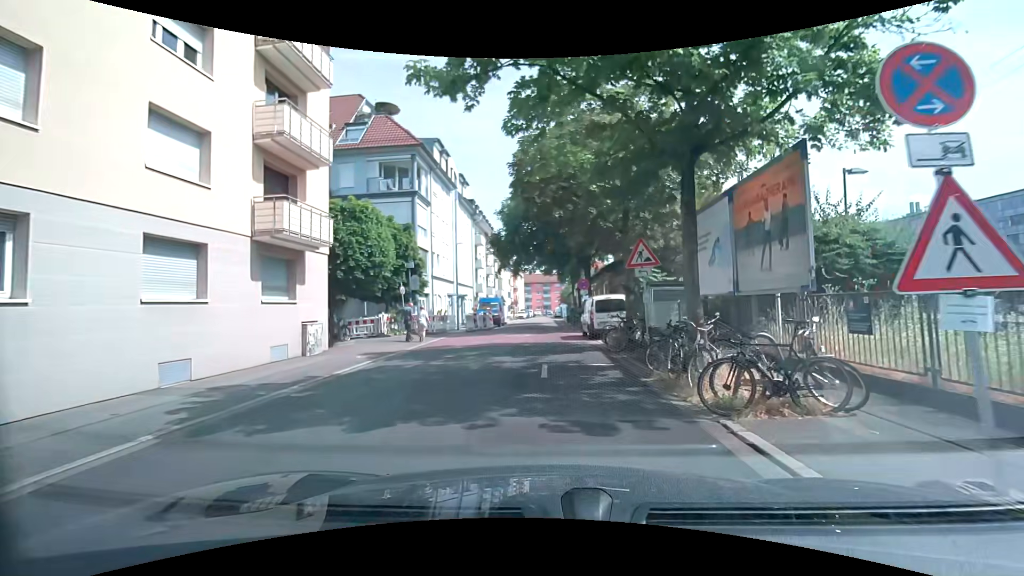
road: residential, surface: asphalt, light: Day
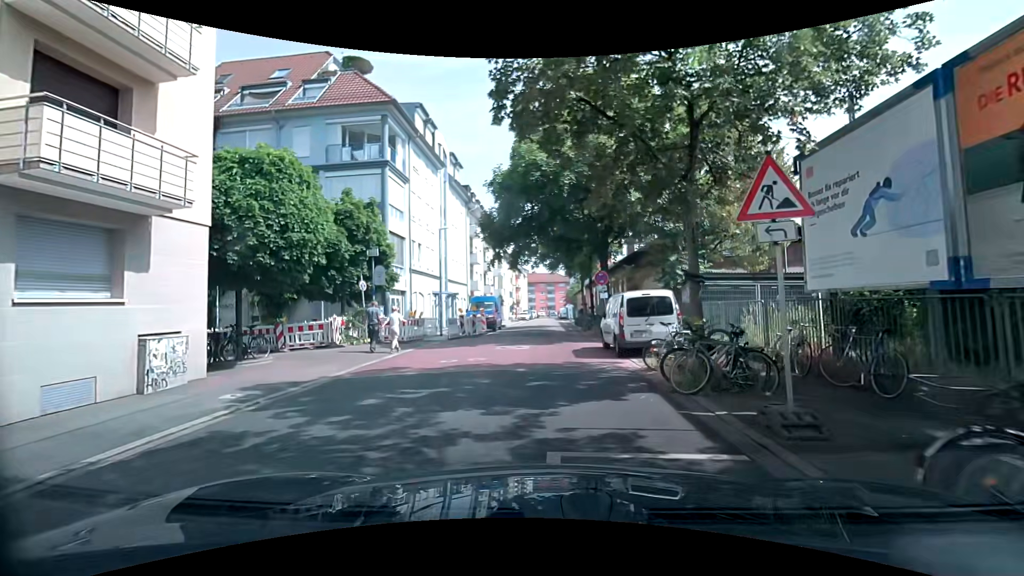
(0.0, +6.8) m; -1°
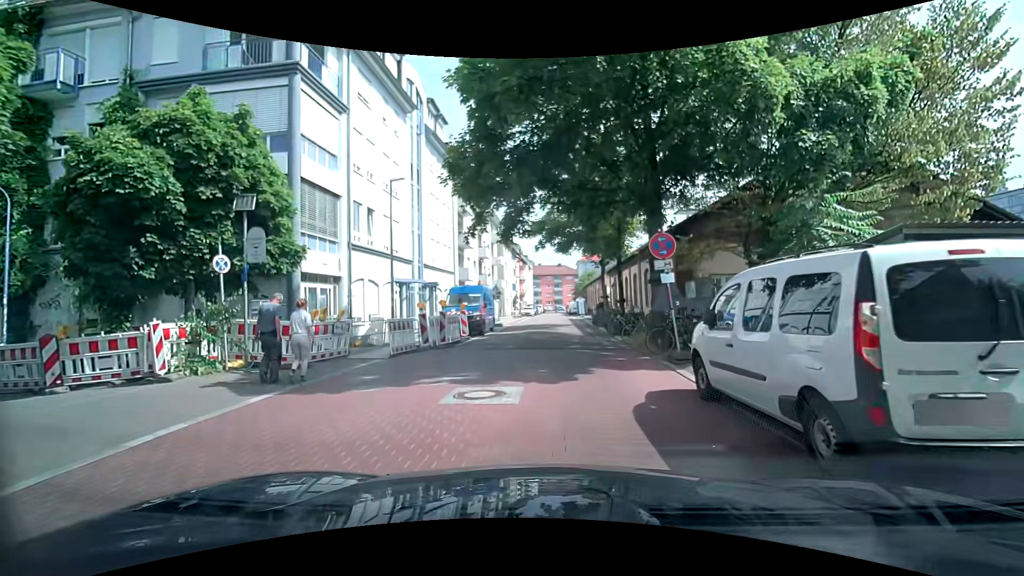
(-0.1, +9.8) m; -1°
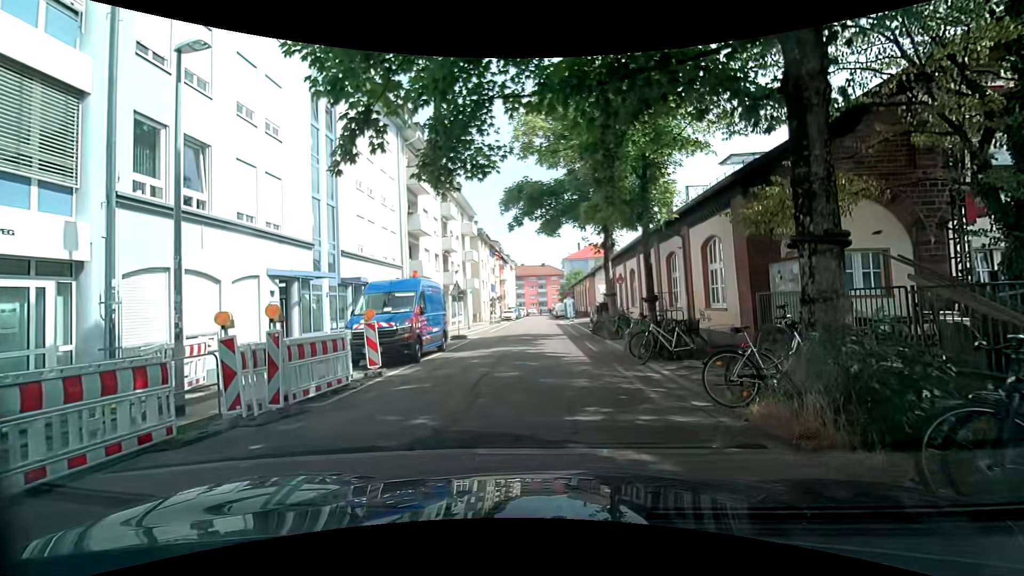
(+0.3, +9.3) m; +3°
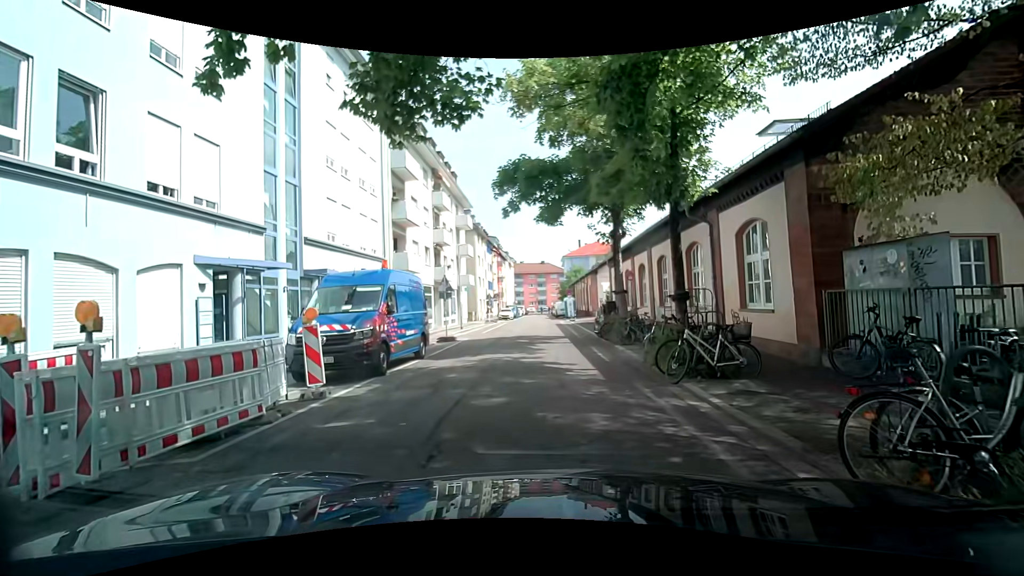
(0.0, +2.9) m; 0°
